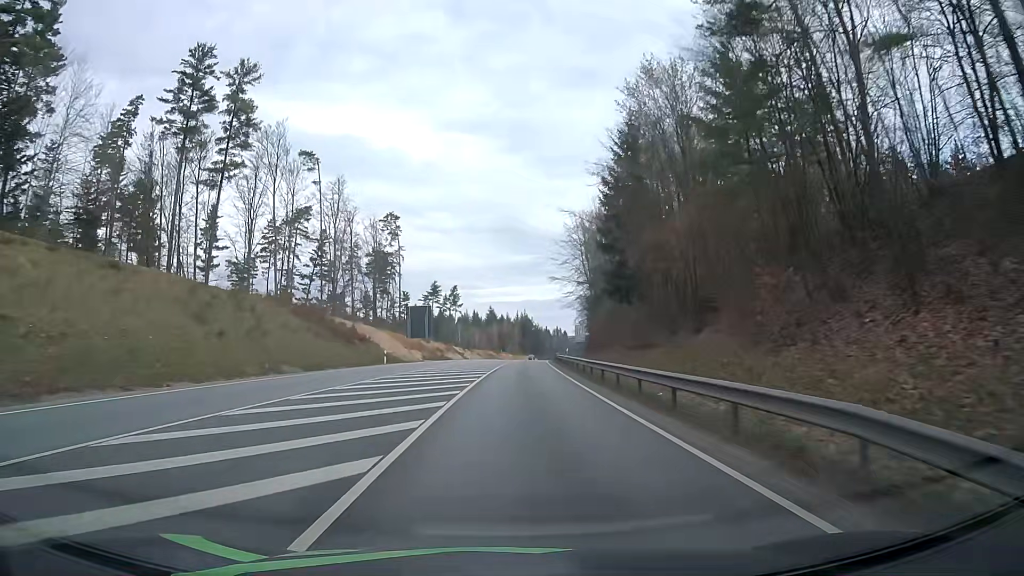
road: primary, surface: asphalt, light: Day
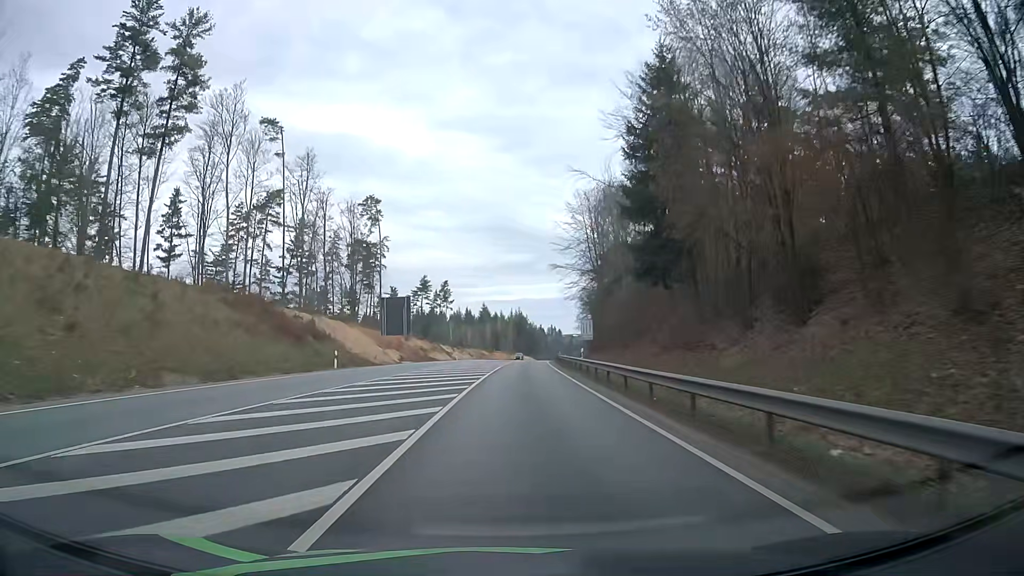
(0.0, +13.5) m; +1°
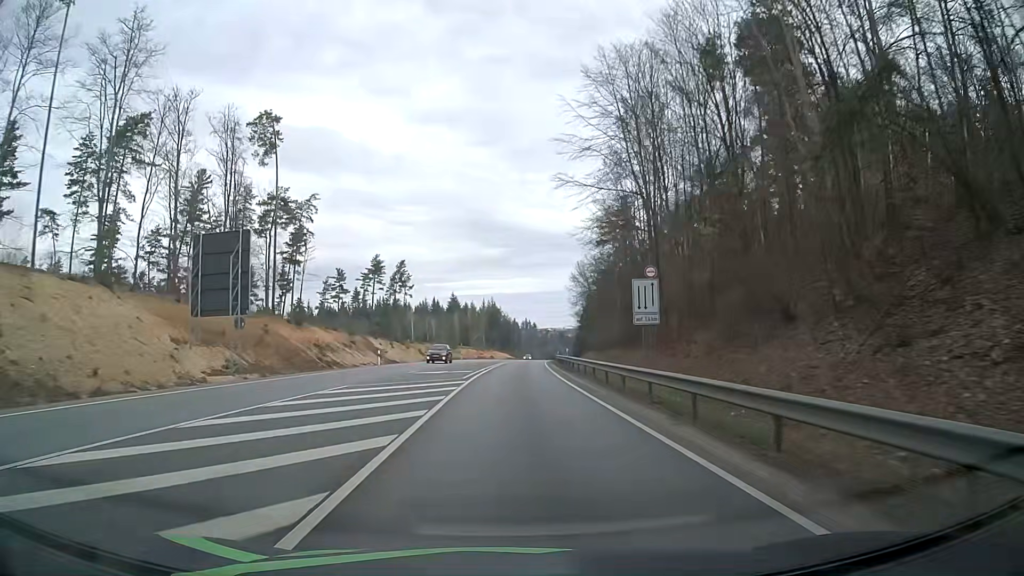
(+0.6, +40.9) m; +2°
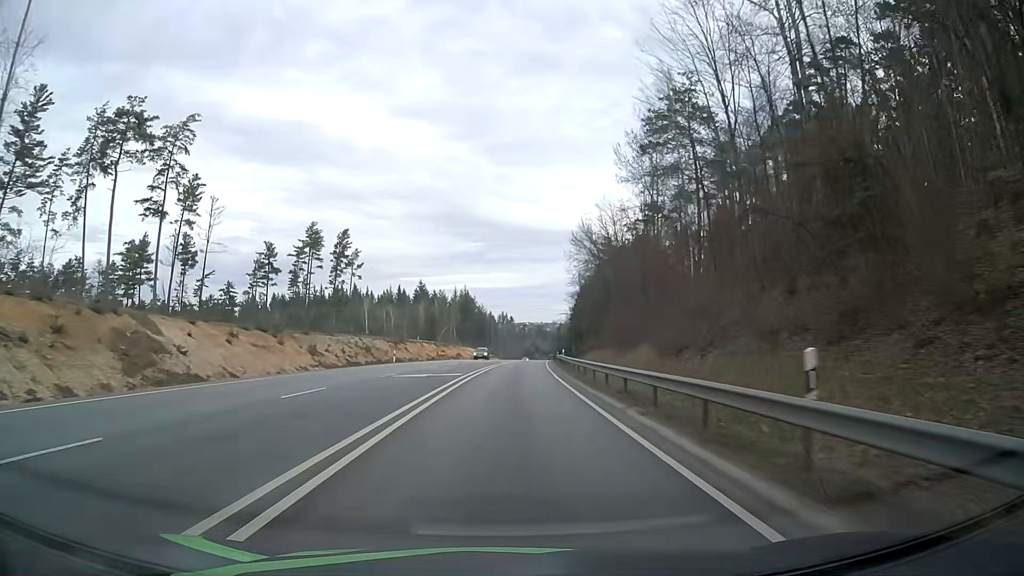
(+0.7, +41.7) m; +2°
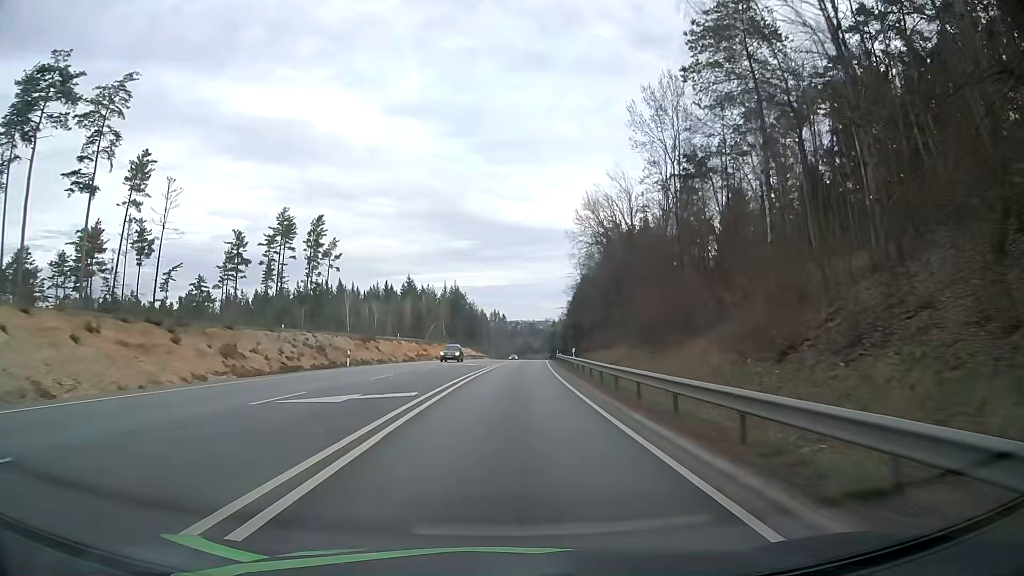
(0.0, +14.1) m; +1°
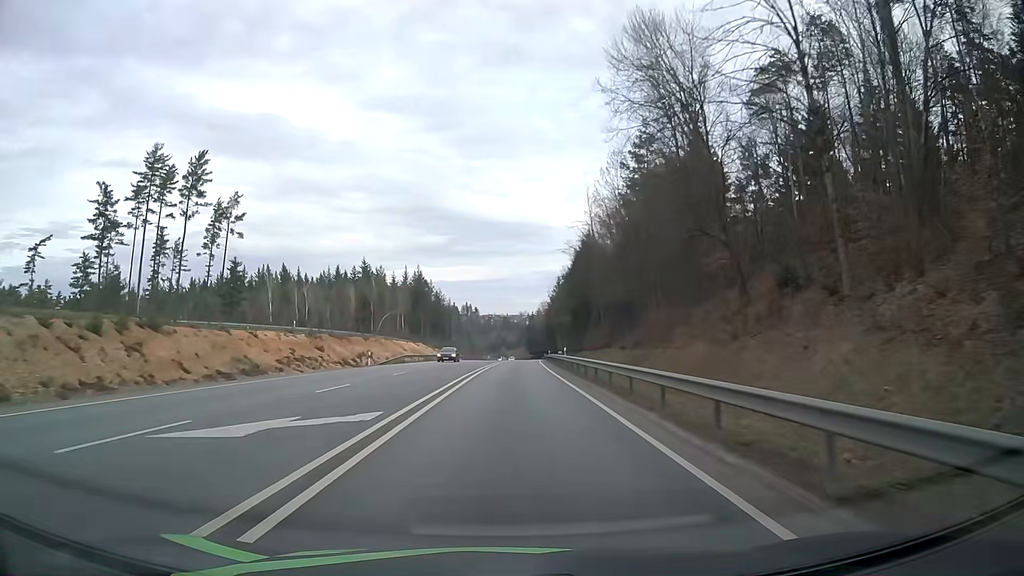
(+0.6, +43.0) m; +2°
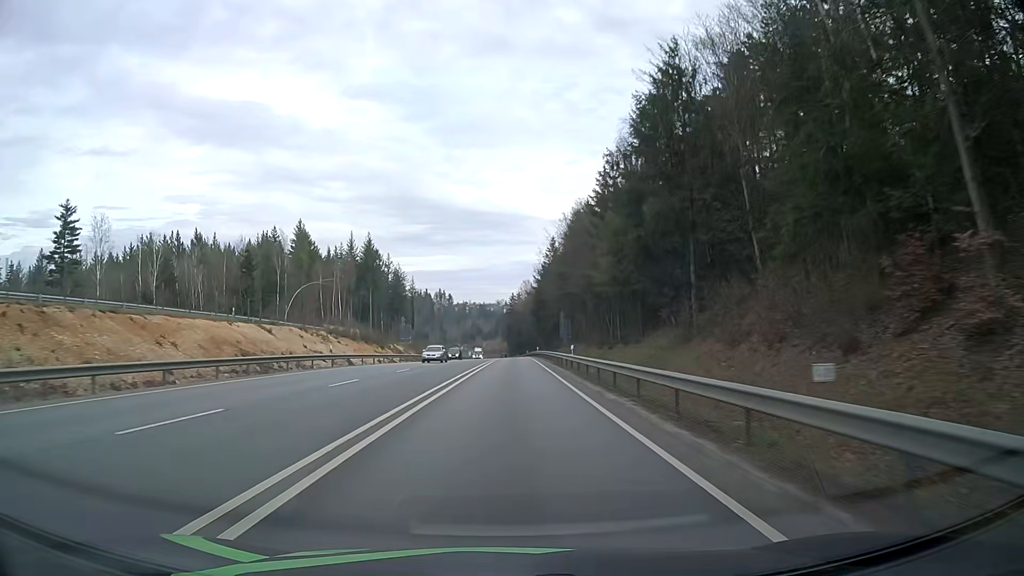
(+1.3, +58.0) m; +2°
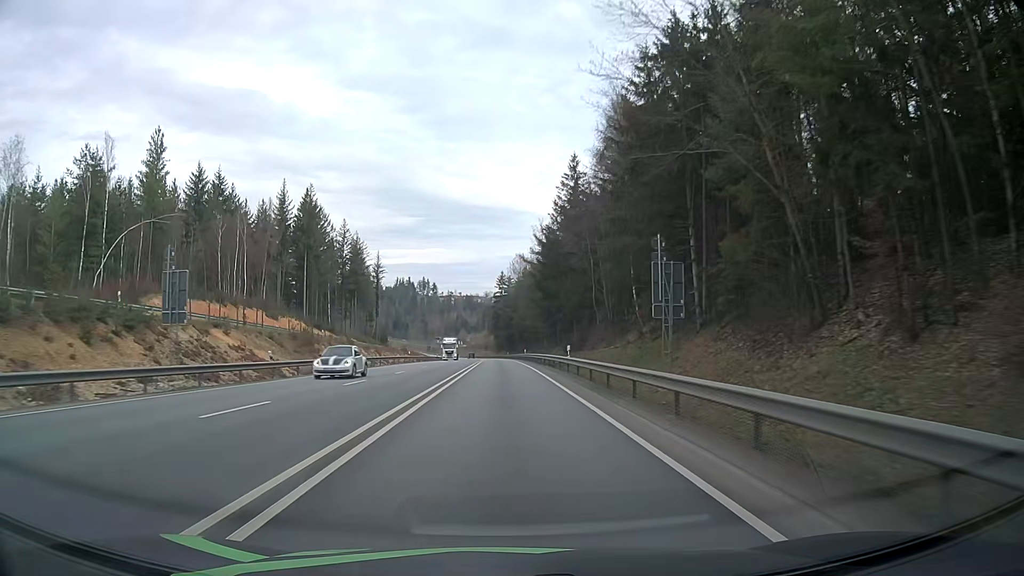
(+0.7, +56.9) m; +1°
(0, +10) (0, +20) (0, +30) (0, +40) (0, +50) (-1, +60) (-1, +70) (-1, +80) (-1, +90) (-2, +100) m
